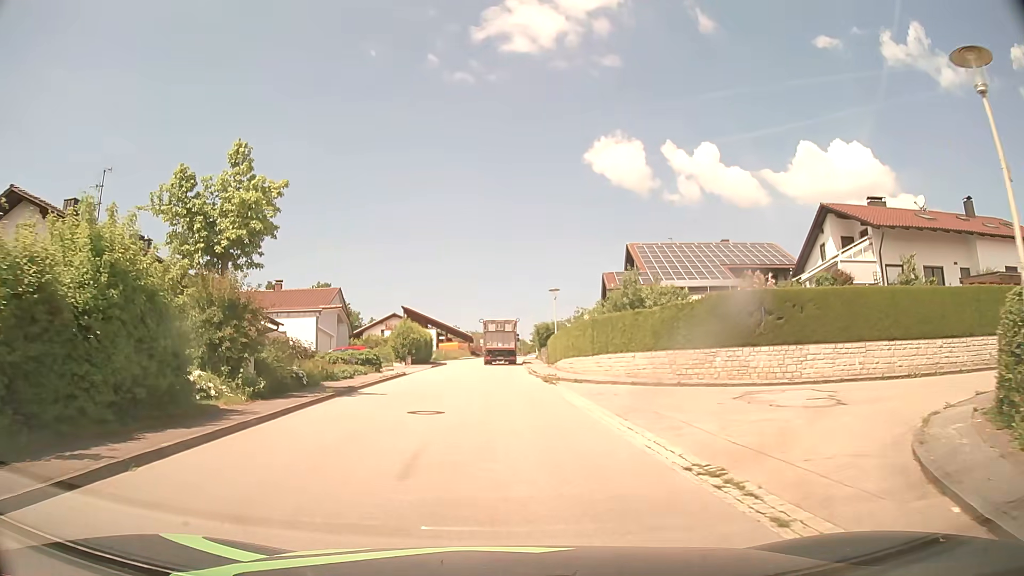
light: Day
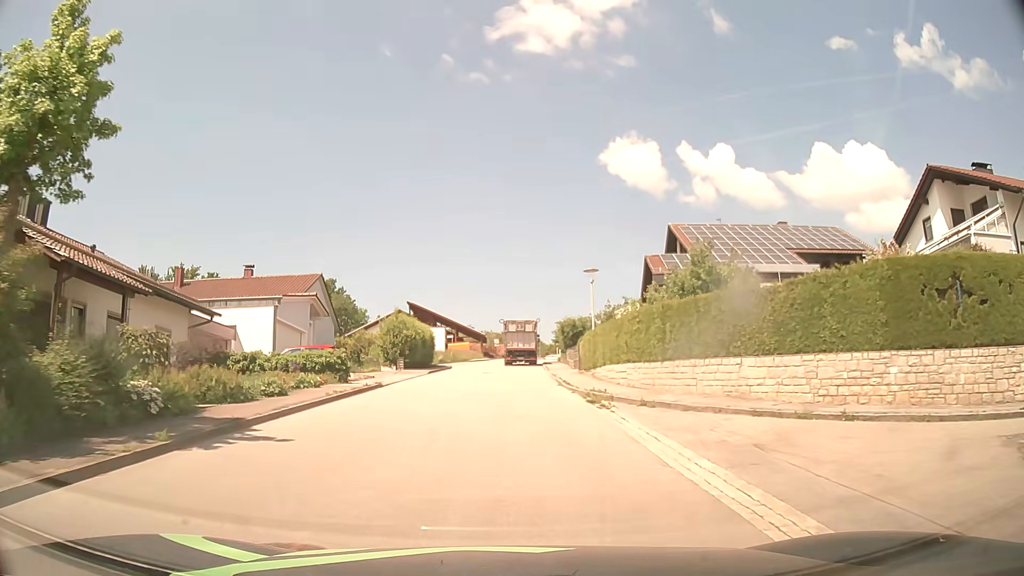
(-0.1, +10.0) m; -1°
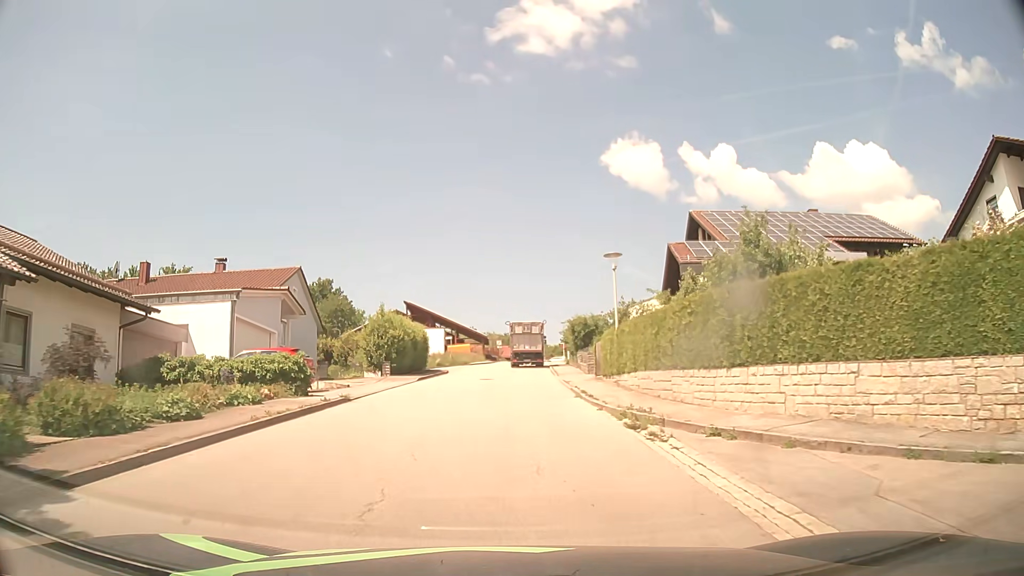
(0.0, +5.2) m; 0°
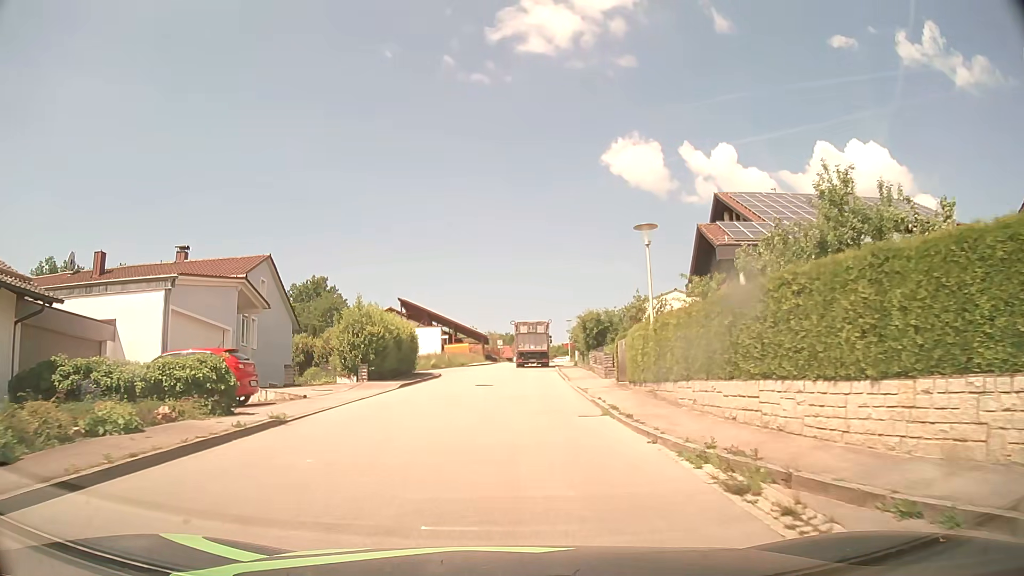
(0.0, +5.4) m; 0°
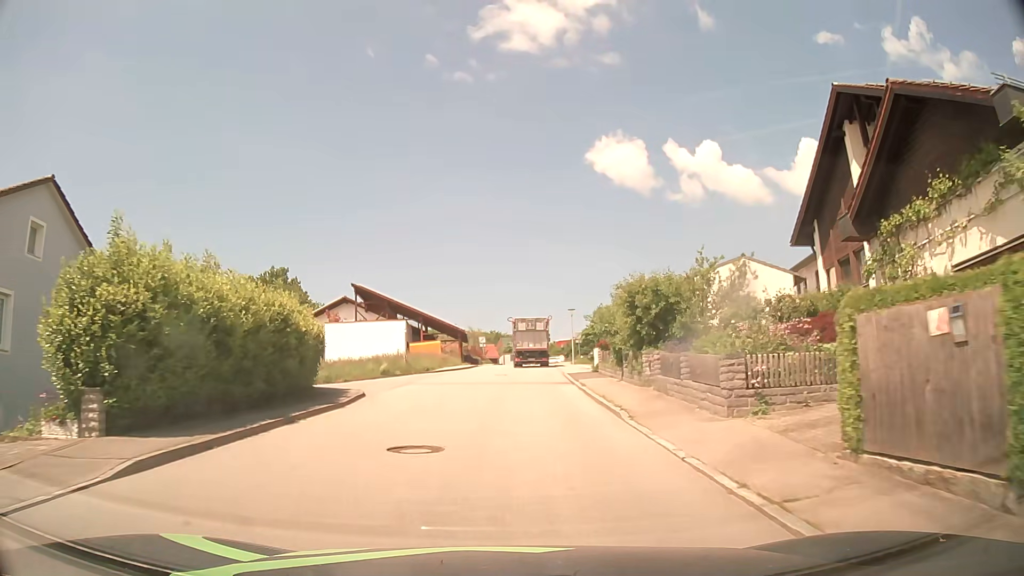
(+0.1, +17.4) m; +1°
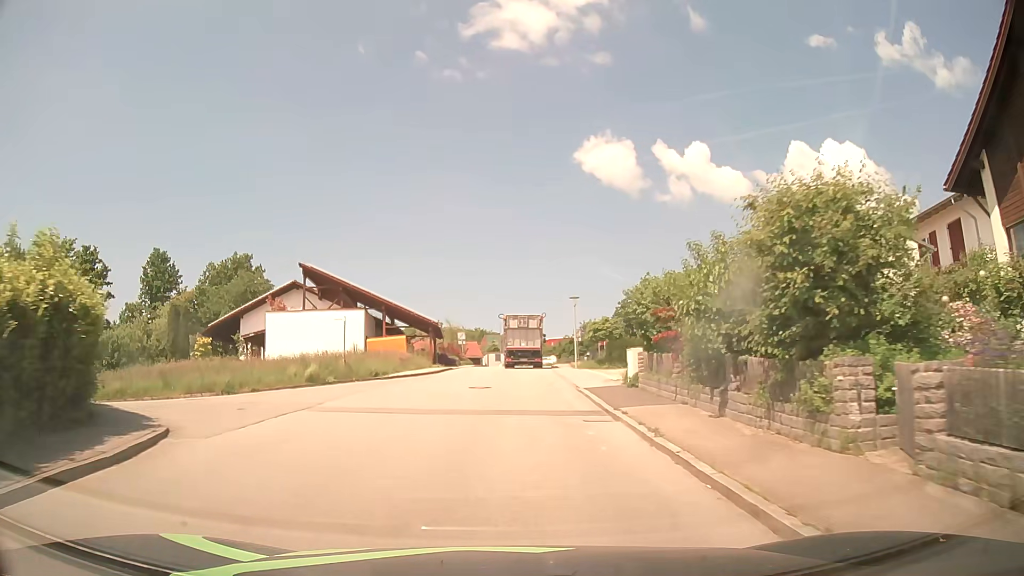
(+0.1, +12.4) m; +1°
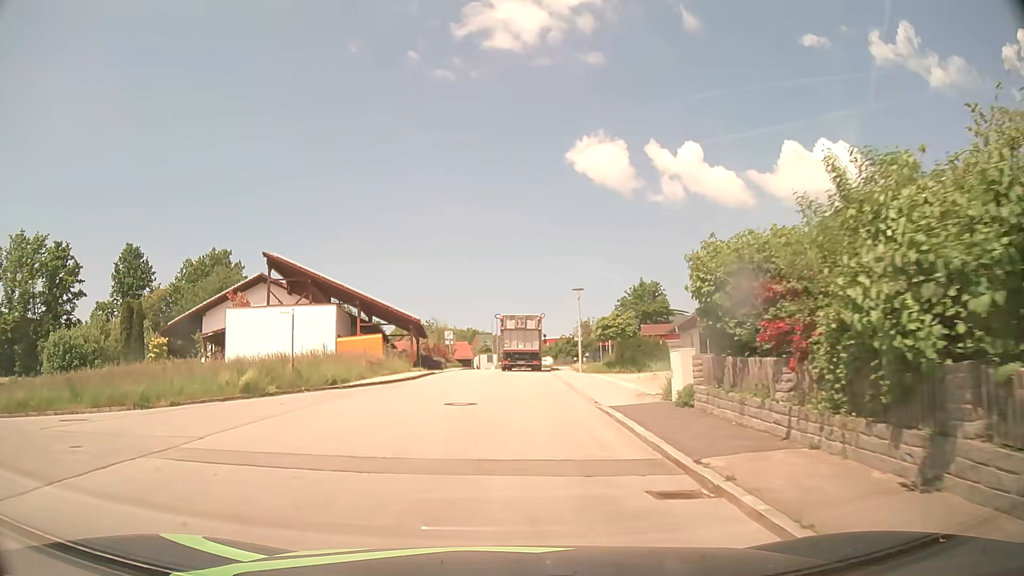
(0.0, +6.3) m; +1°
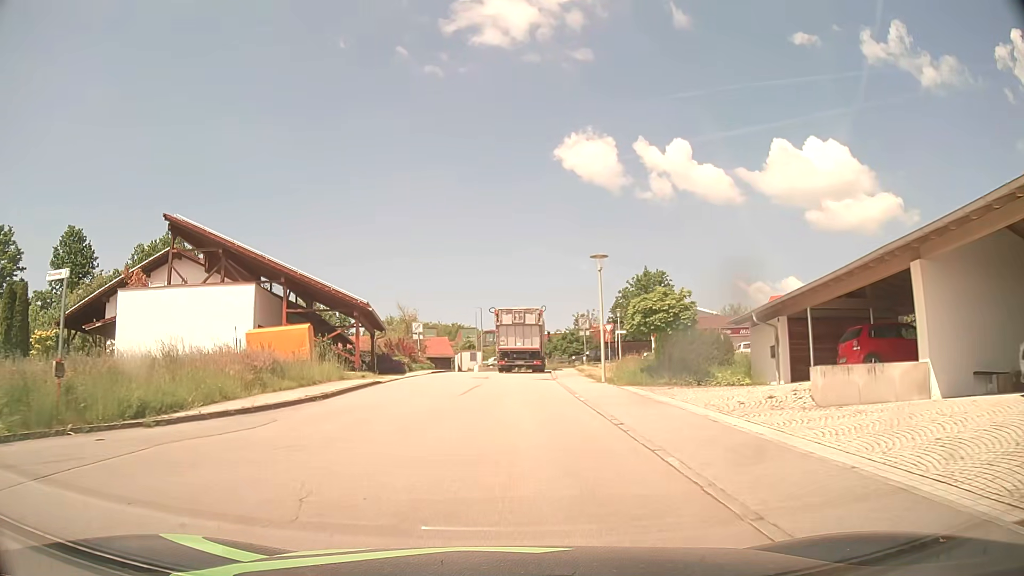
(+0.1, +12.2) m; +1°
